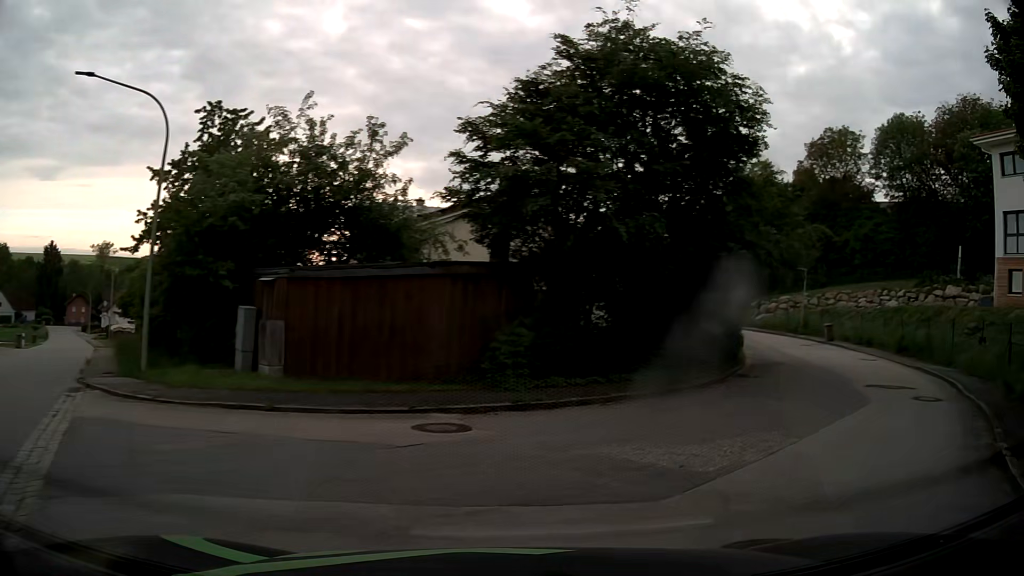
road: tertiary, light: Day
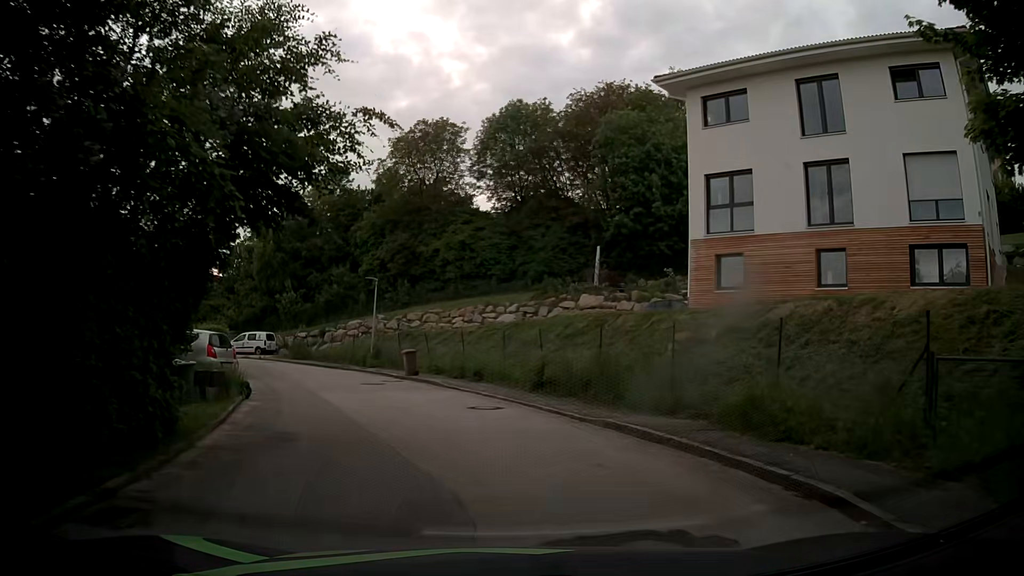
(+5.1, +10.9) m; +36°
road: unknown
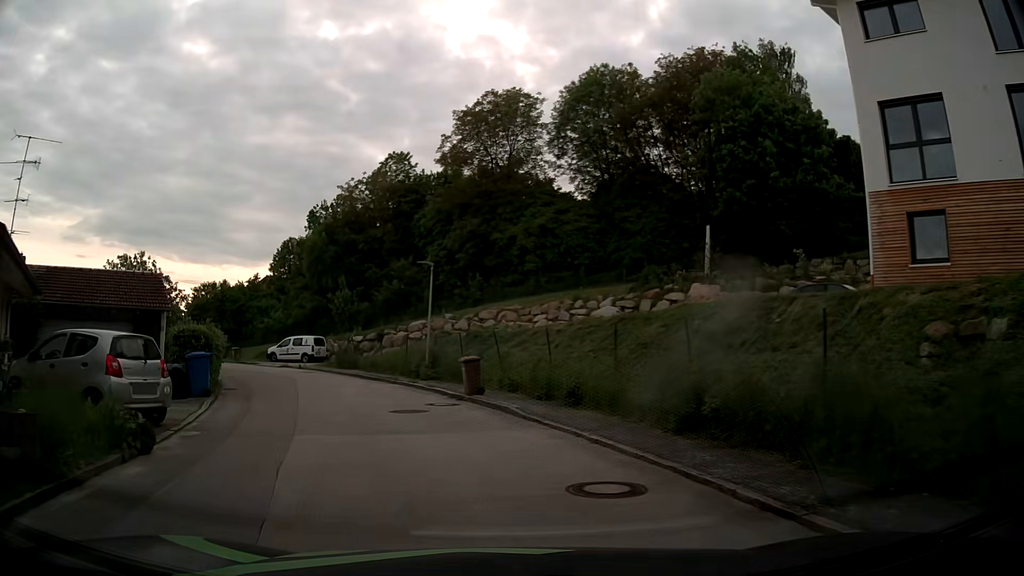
(-0.2, +7.9) m; -6°
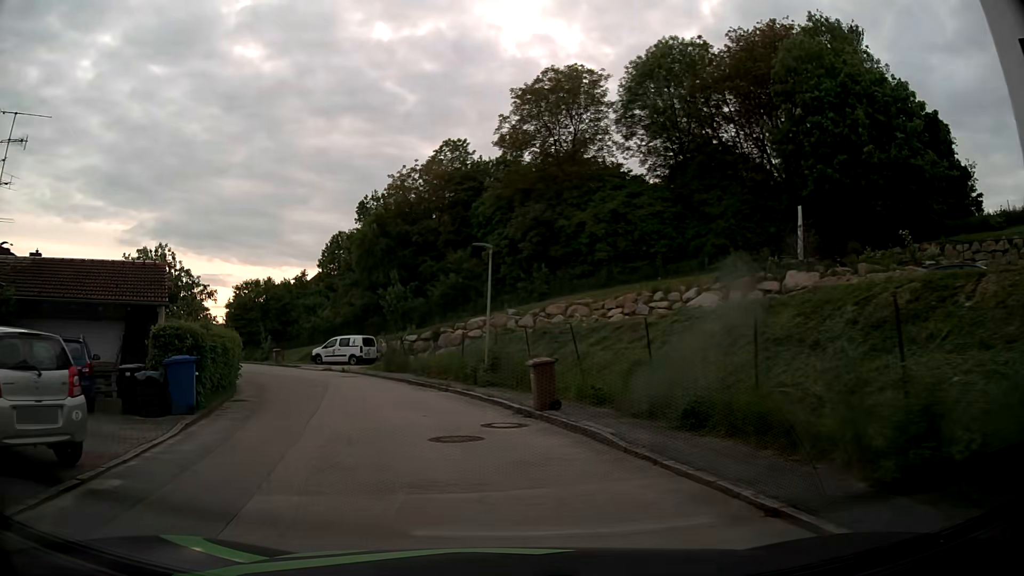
(-0.2, +4.2) m; -5°
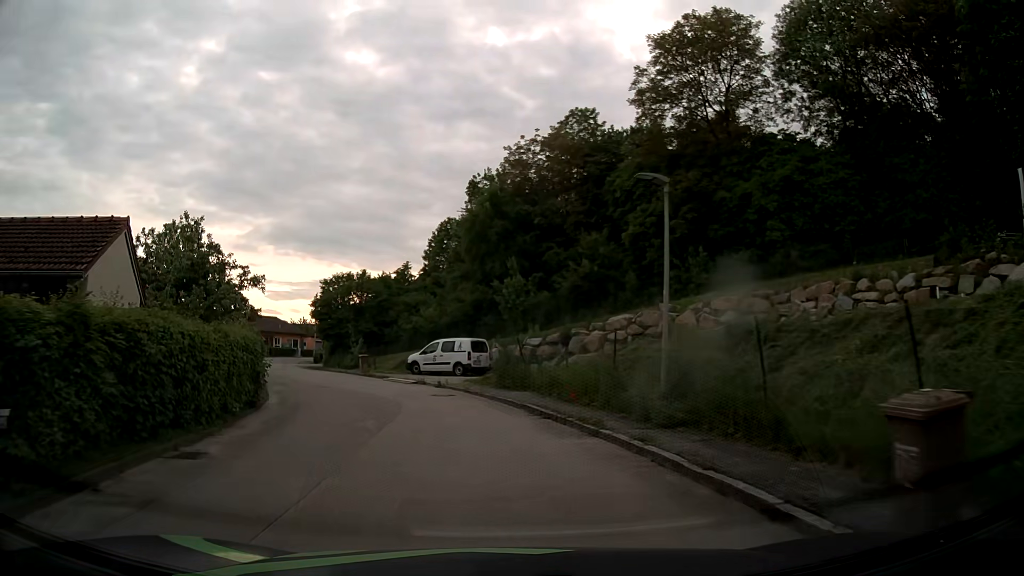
(-0.8, +8.7) m; -12°
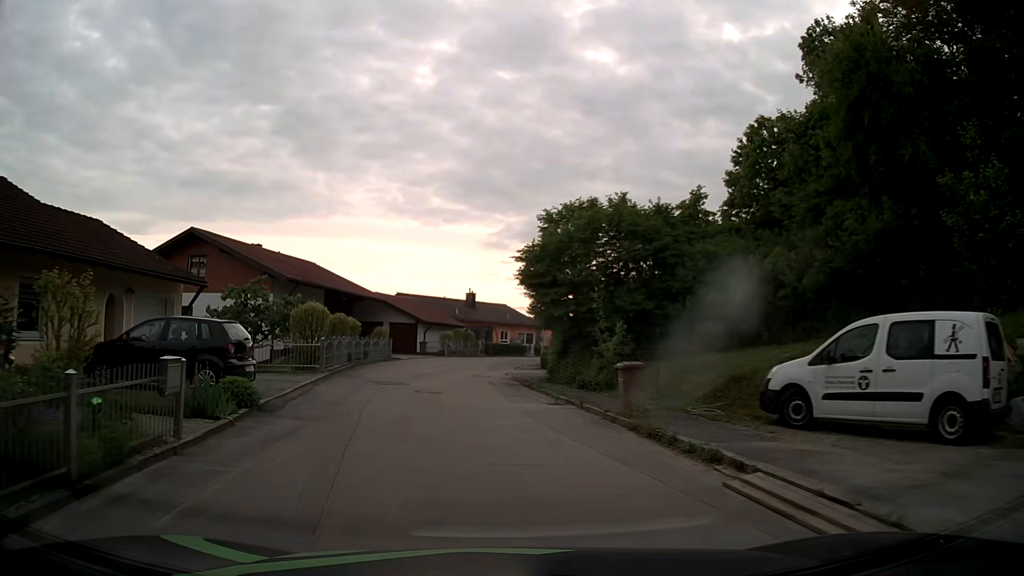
(-3.9, +22.6) m; -21°
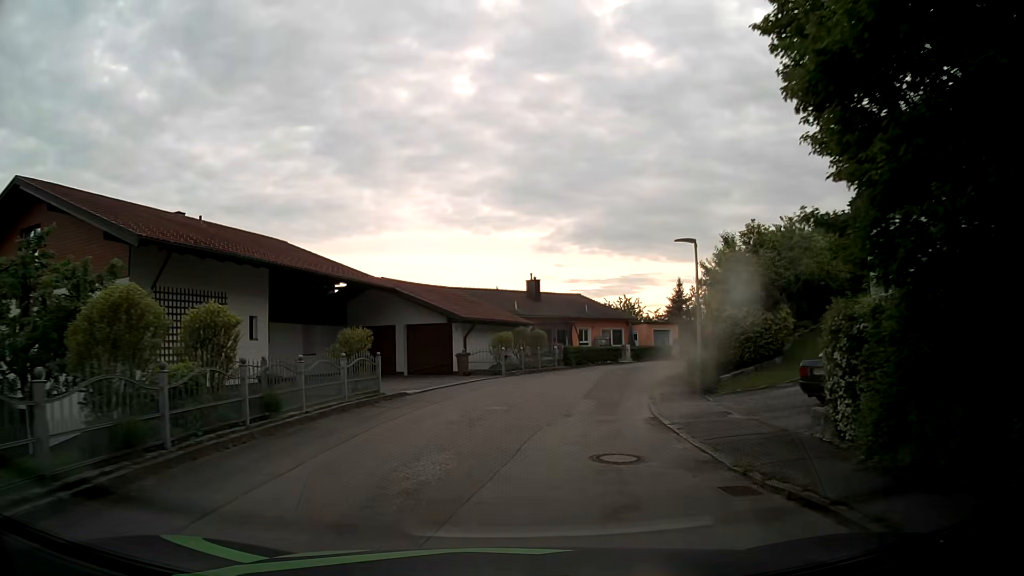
(-1.4, +19.4) m; -5°
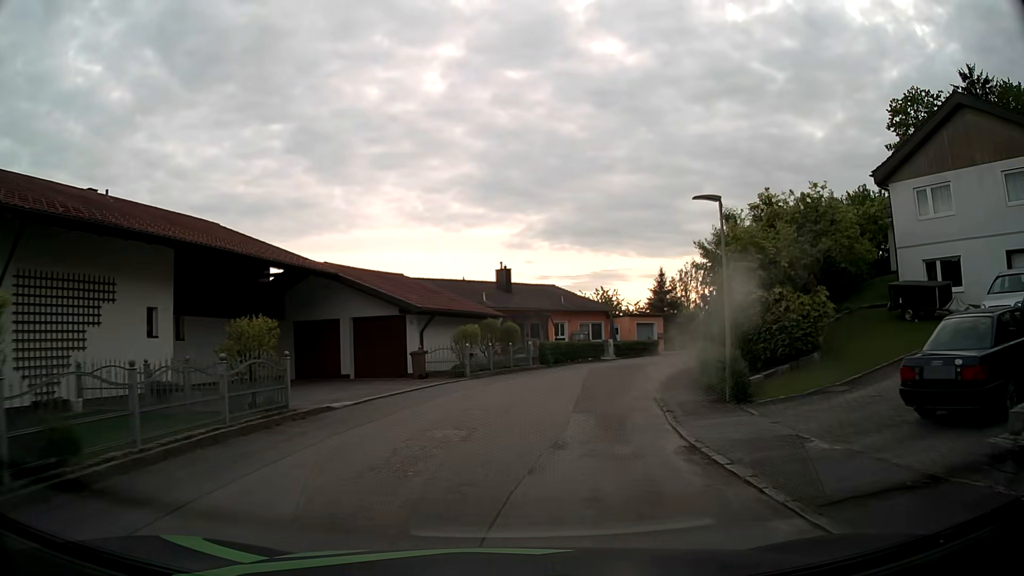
(+0.1, +4.8) m; +3°
(0, +10) (+2, +20) (+5, +29) (+10, +38) (+16, +46) (+23, +53) (+31, +59) (+40, +64) (+49, +69) (+58, +72) m
